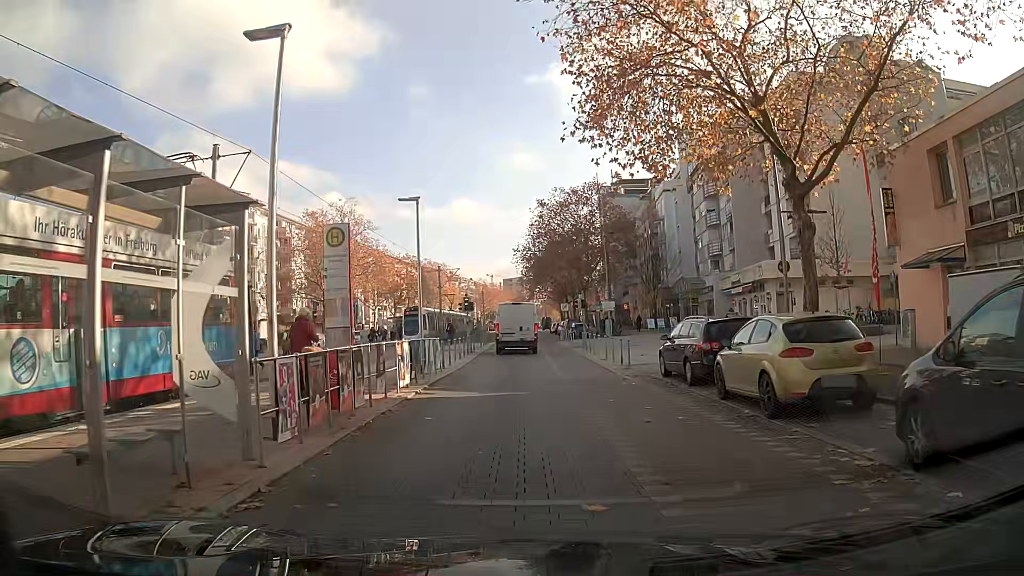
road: tertiary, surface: paving_stones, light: Day
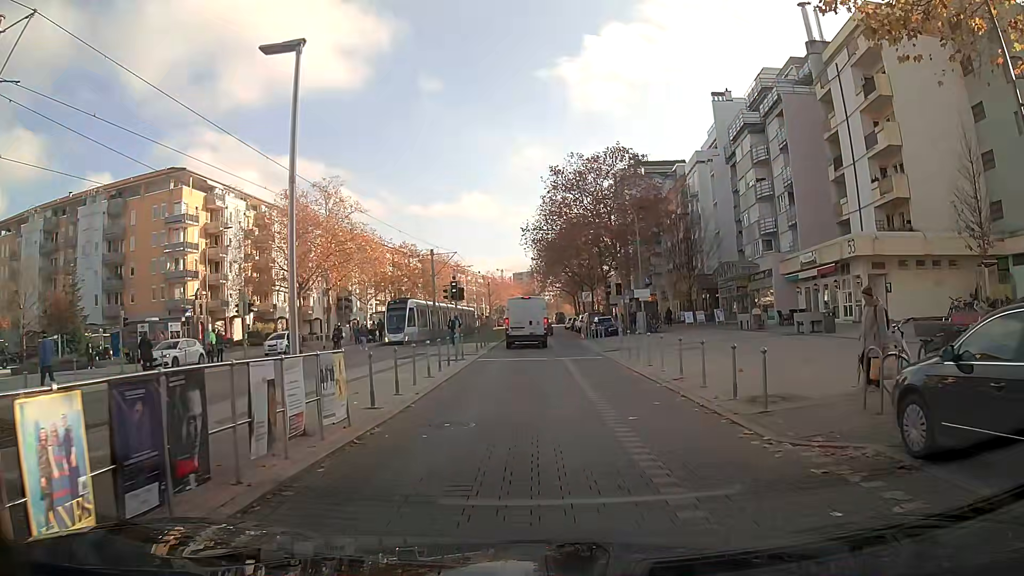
(-0.1, +11.6) m; -1°
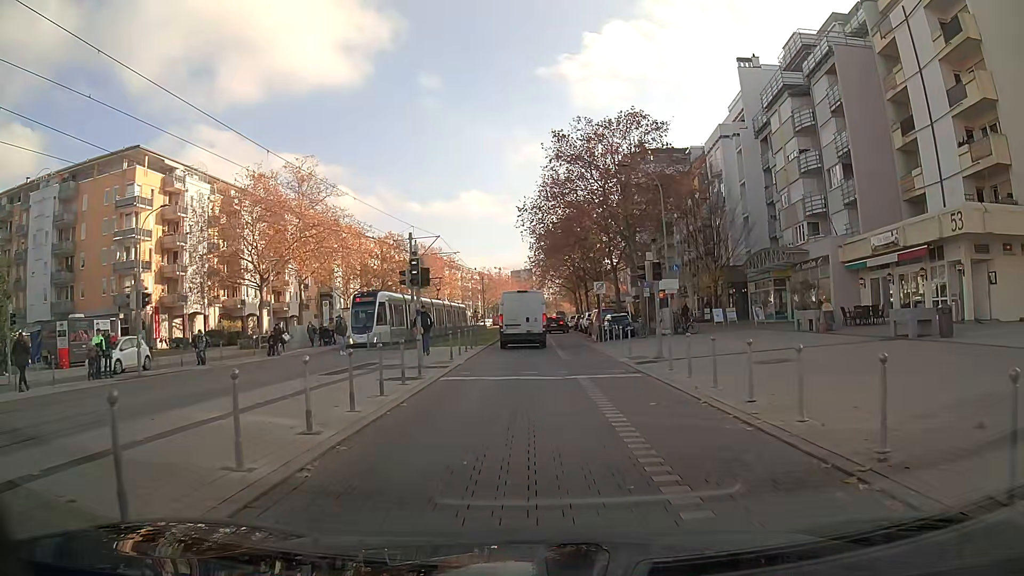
(0.0, +9.2) m; 0°
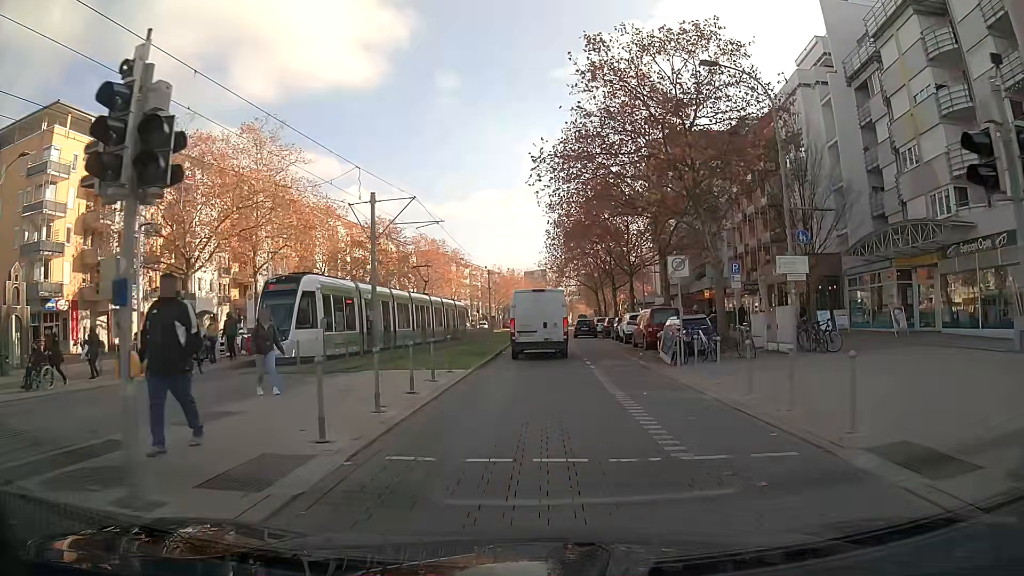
(-0.2, +15.1) m; -1°
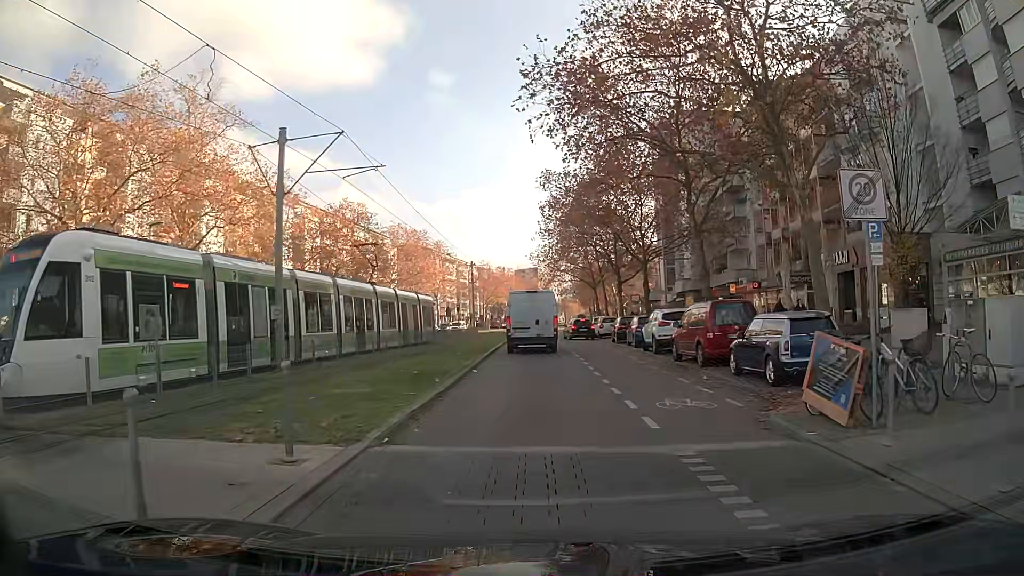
(0.0, +11.1) m; +1°
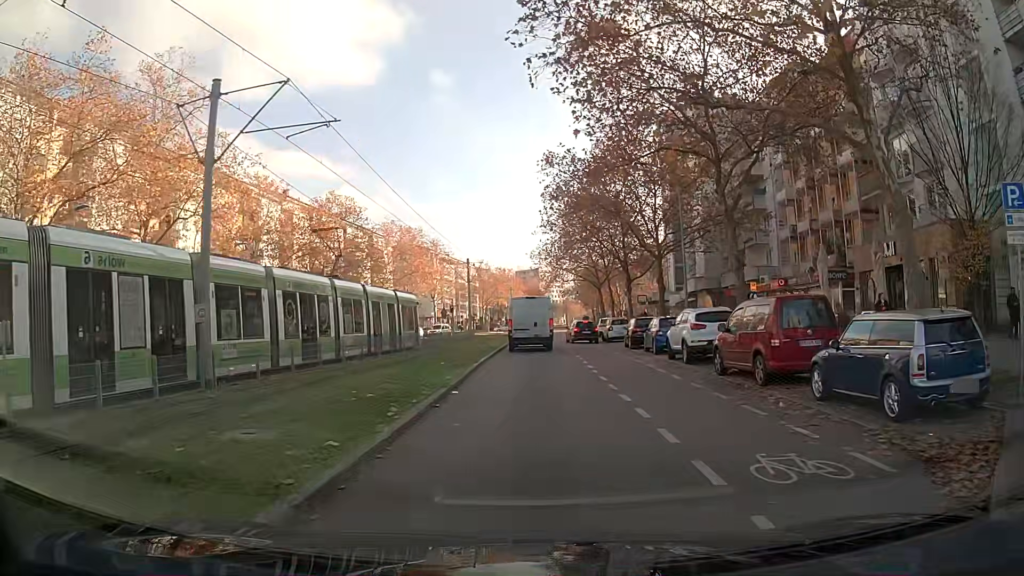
(0.0, +4.9) m; 0°
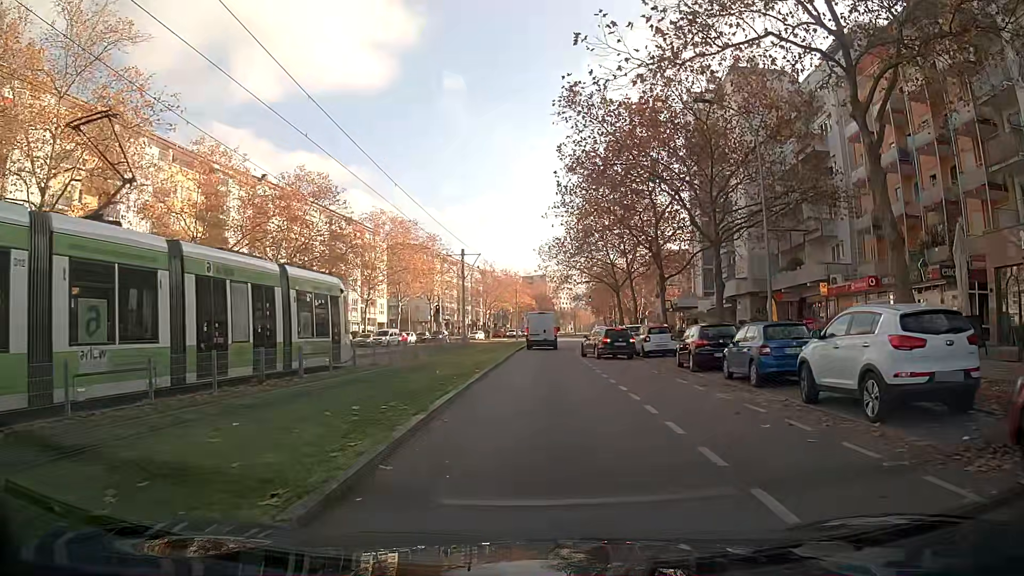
(0.0, +11.4) m; 0°
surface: asphalt
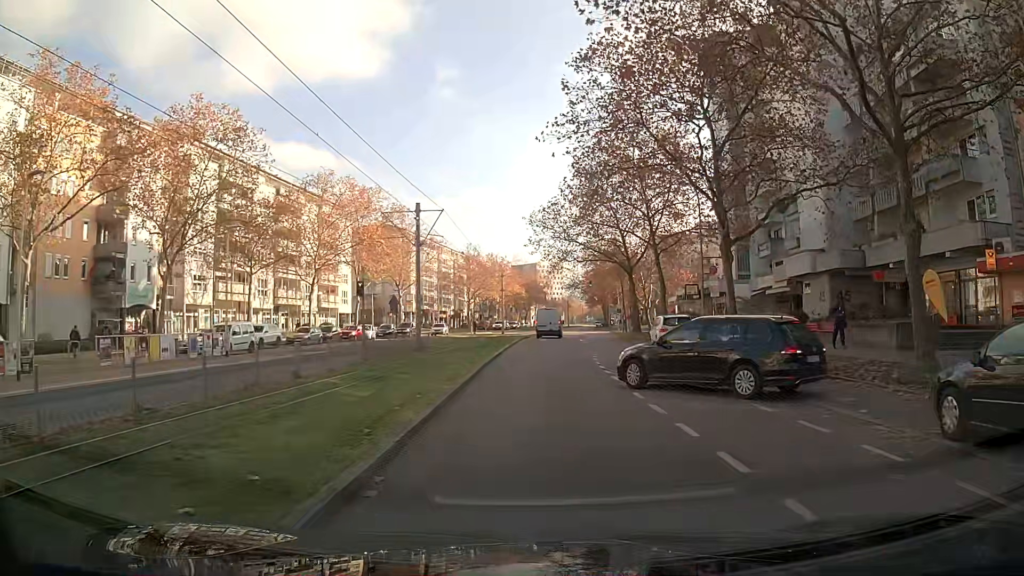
(0.0, +16.7) m; +1°
(0, +10) (+1, +20) (+1, +30) (+2, +40) (+3, +50) (+4, +60) (+5, +70) (+6, +80) (+6, +90) (+7, +100) m
